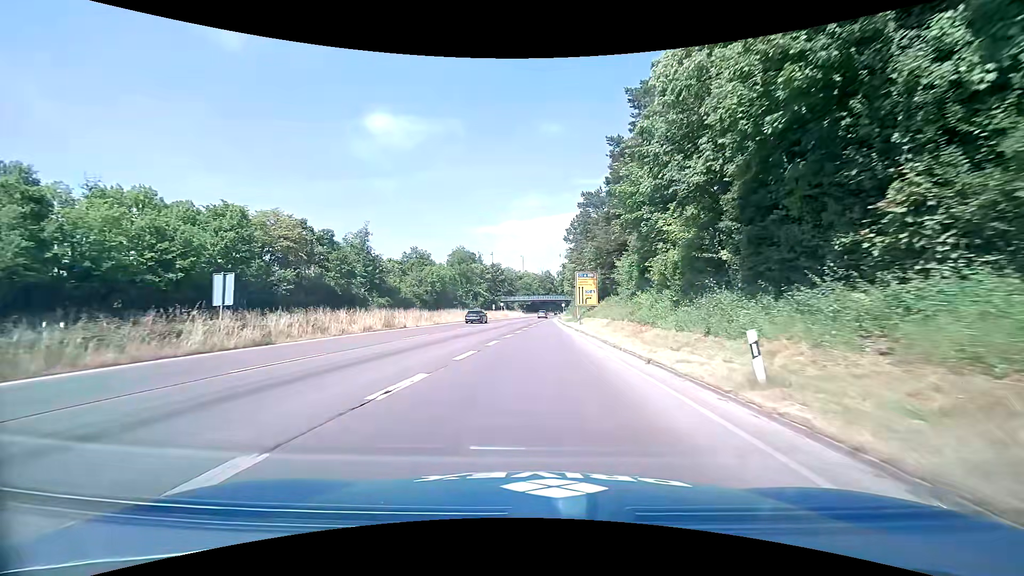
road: trunk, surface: asphalt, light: Day
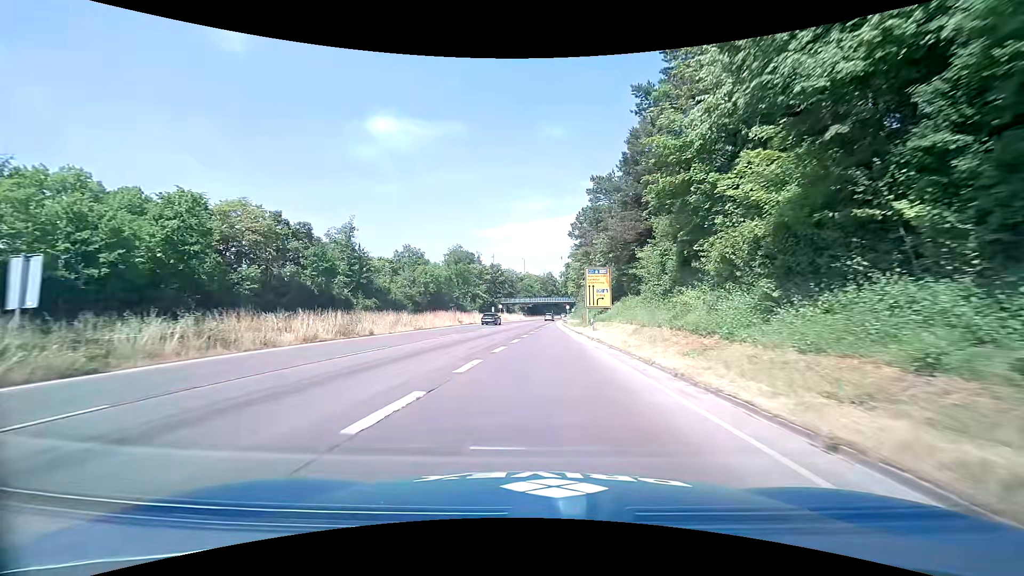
(-0.1, +8.1) m; -1°
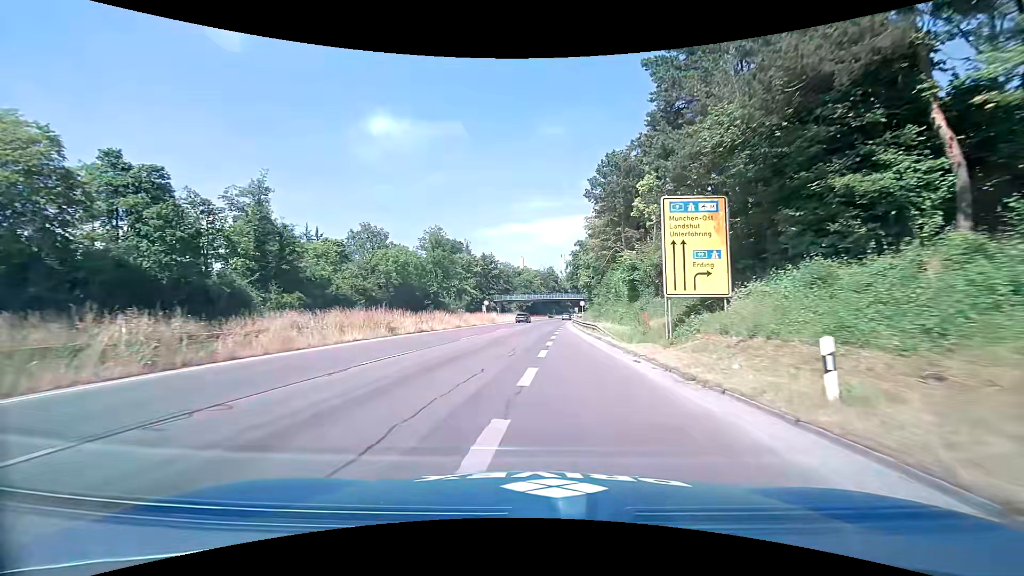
(+0.1, +26.5) m; 0°
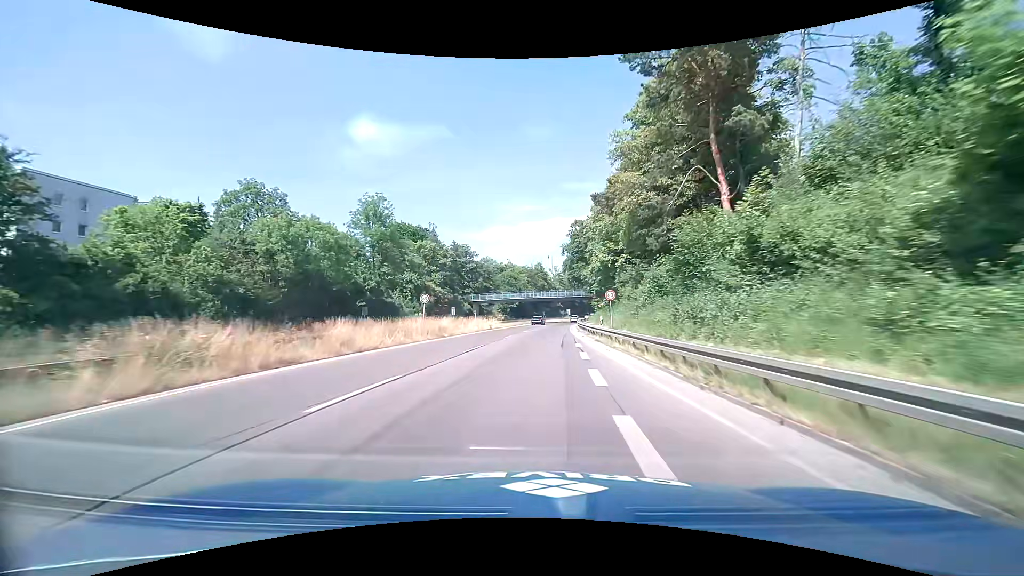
(+0.4, +29.8) m; +2°
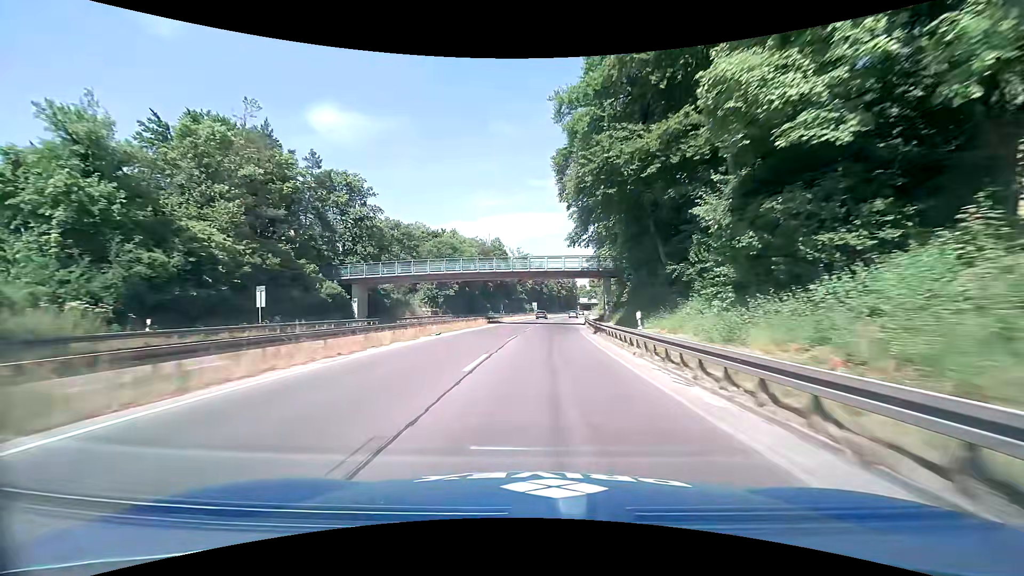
(+1.6, +56.3) m; +4°
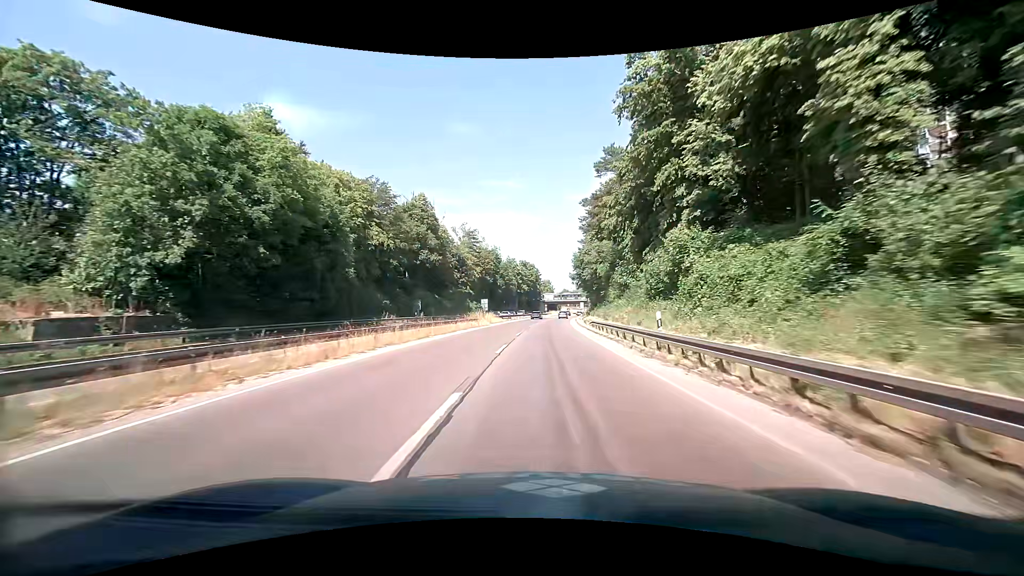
(+2.3, +54.8) m; +5°
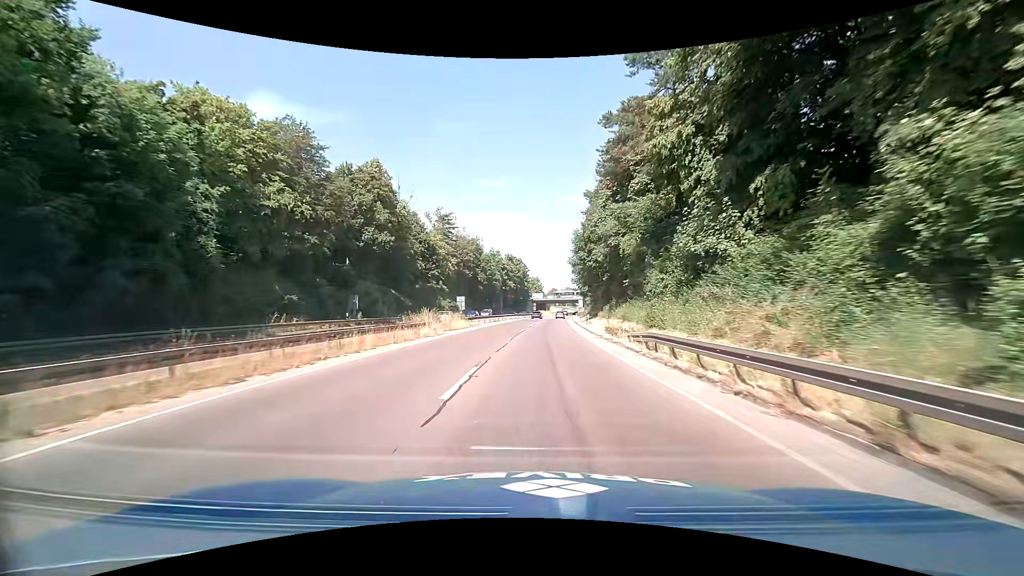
(+0.2, +20.4) m; +2°
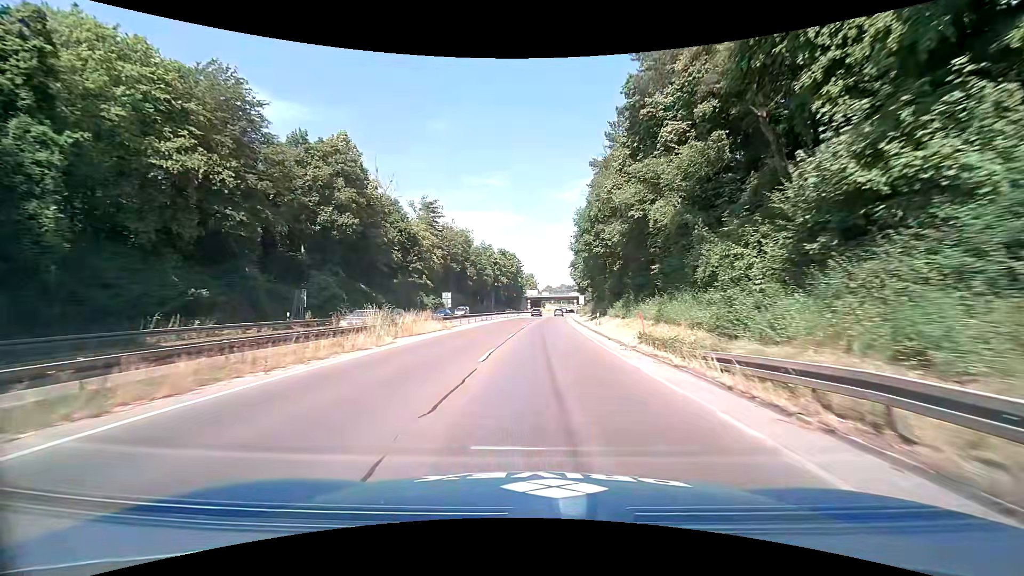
(0.0, +9.9) m; 0°
